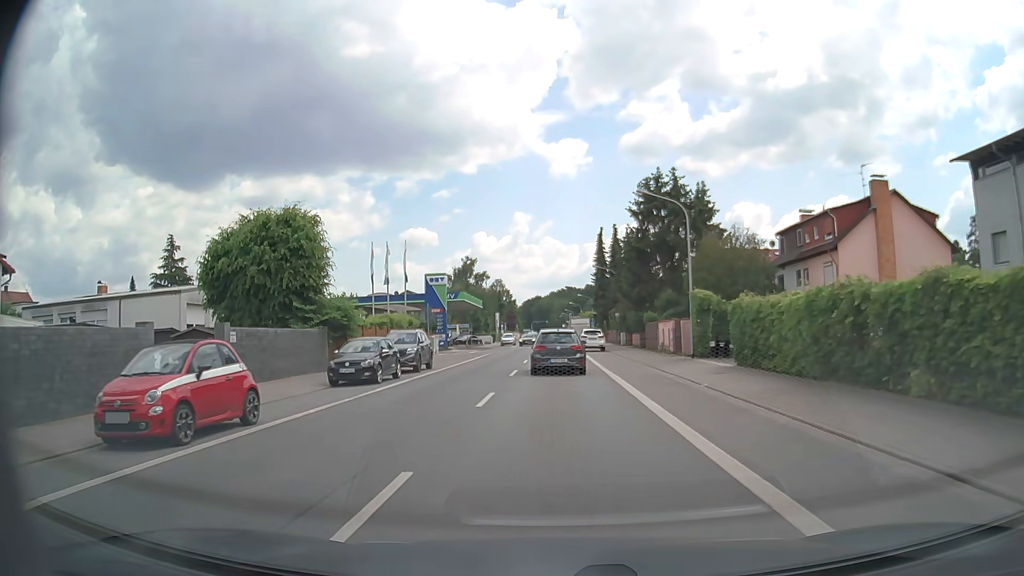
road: primary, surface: asphalt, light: Day
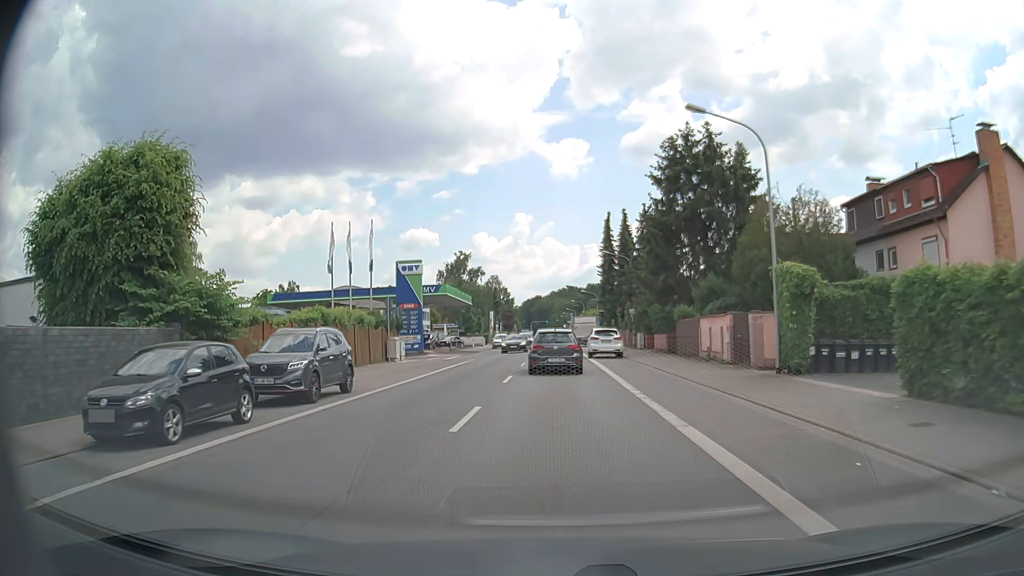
(0.0, +12.1) m; 0°
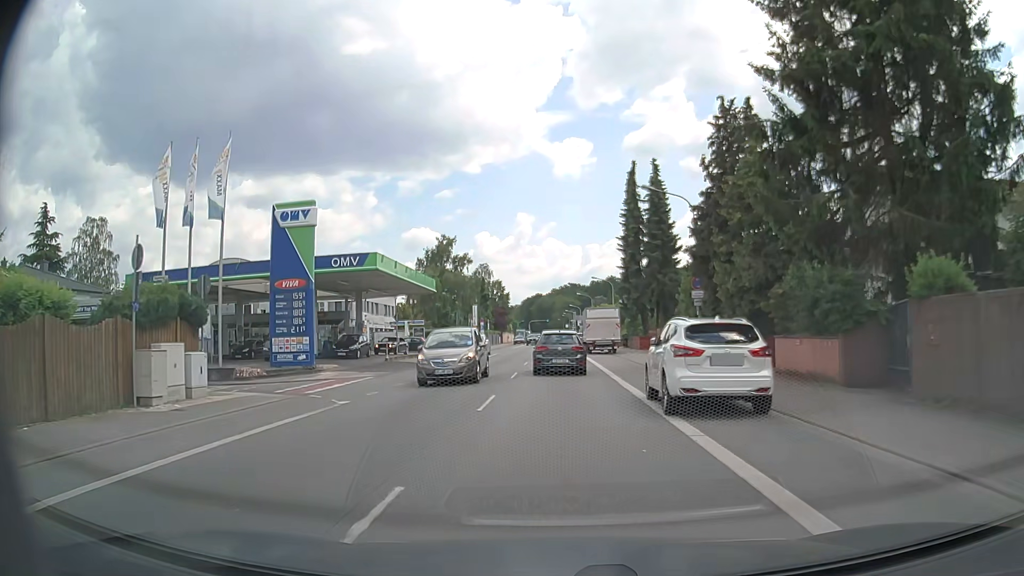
(-0.1, +24.4) m; 0°
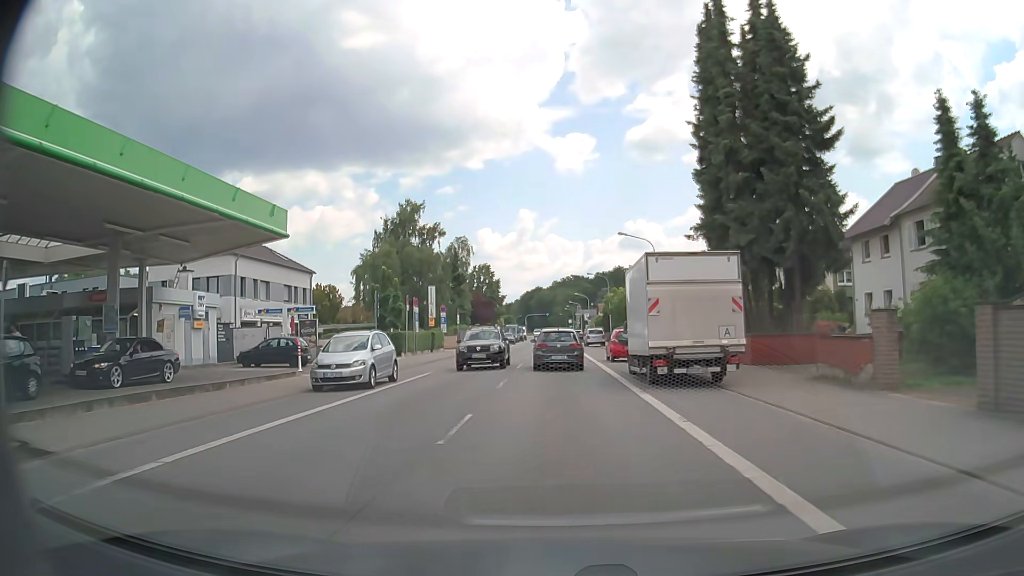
(0.0, +30.8) m; 0°
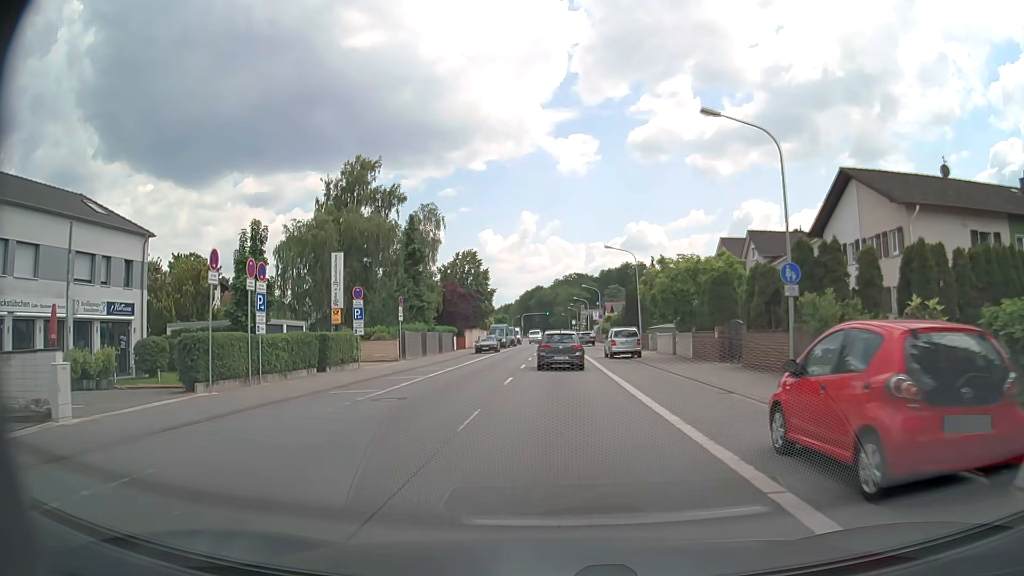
(+0.1, +25.0) m; 0°
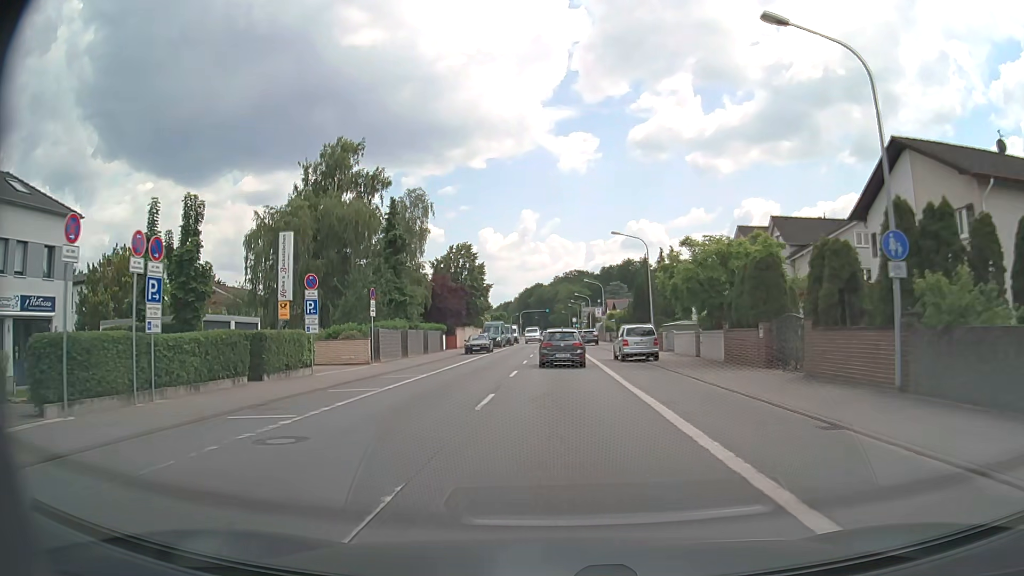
(0.0, +6.3) m; 0°
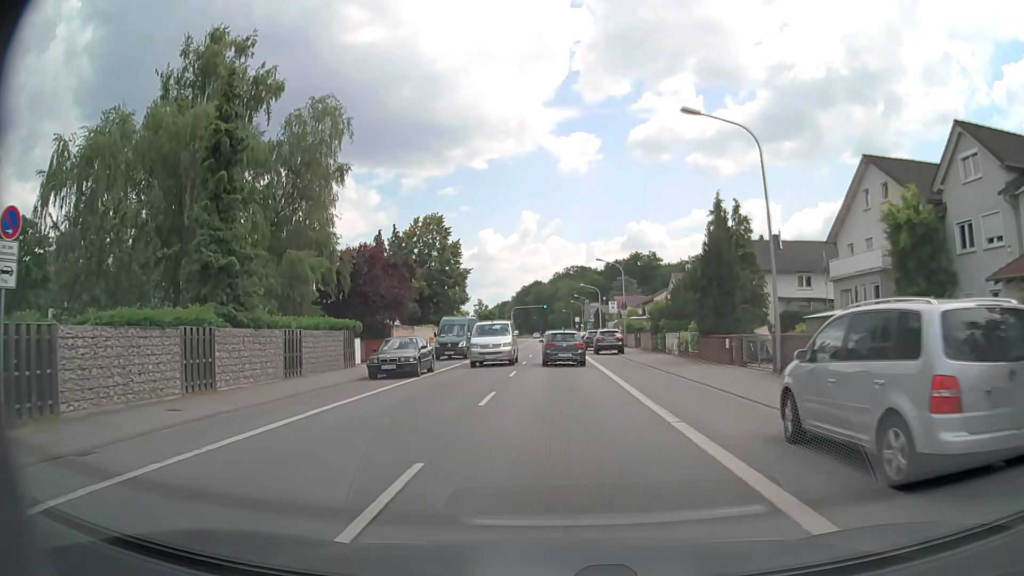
(0.0, +25.3) m; 0°
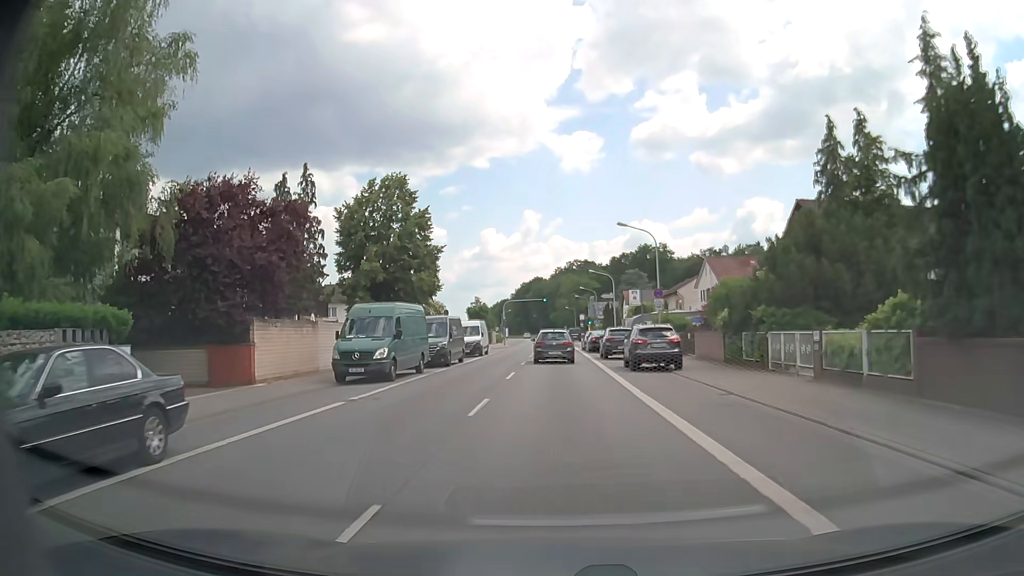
(0.0, +19.1) m; 0°
(0, +10) (0, +20) (0, +30) (0, +40) (0, +50) (0, +60) (0, +70) (0, +80) (0, +90) (0, +100) m
